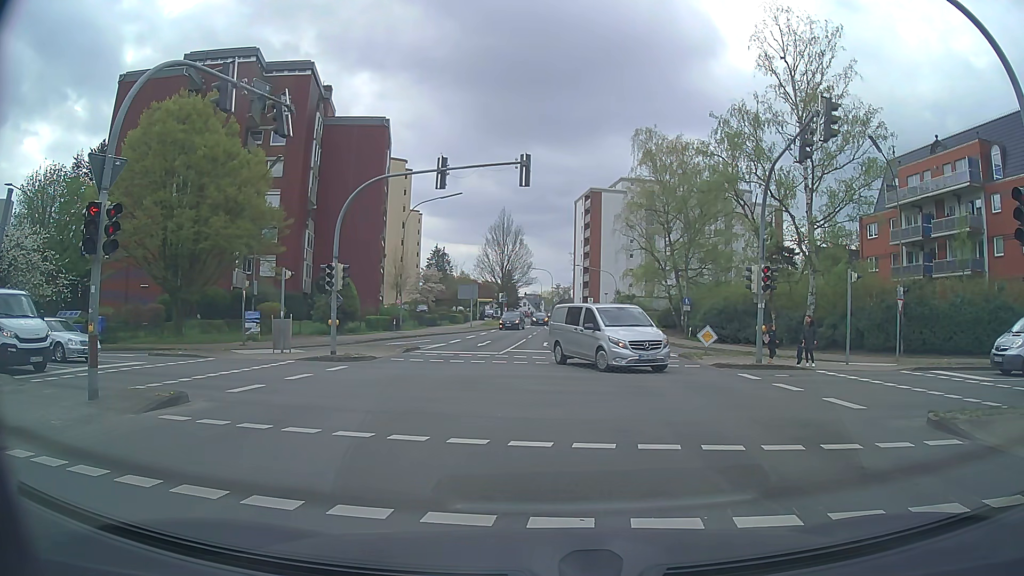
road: tertiary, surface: asphalt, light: Day
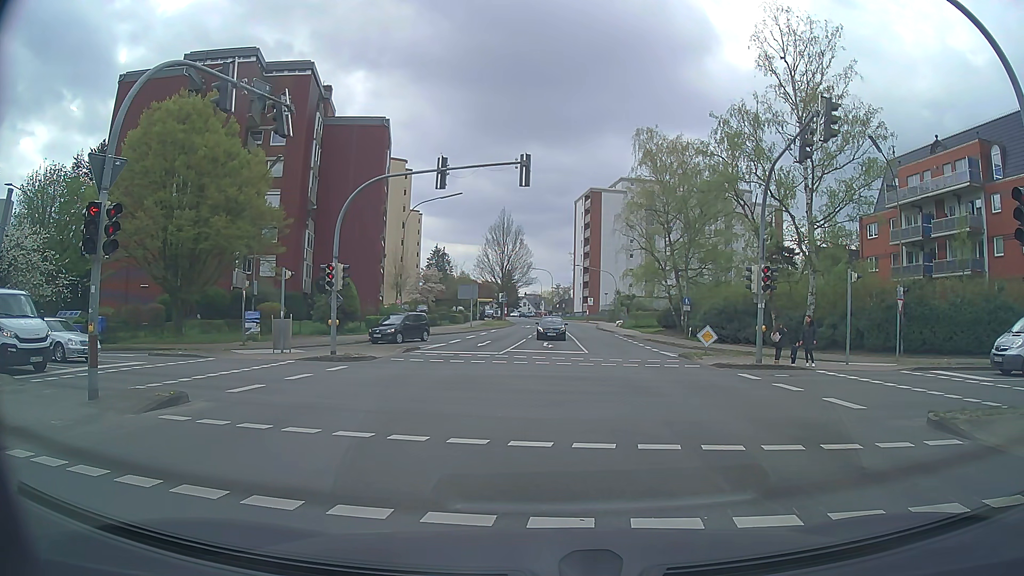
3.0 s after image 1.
(0.0, 0.0) m; 0°
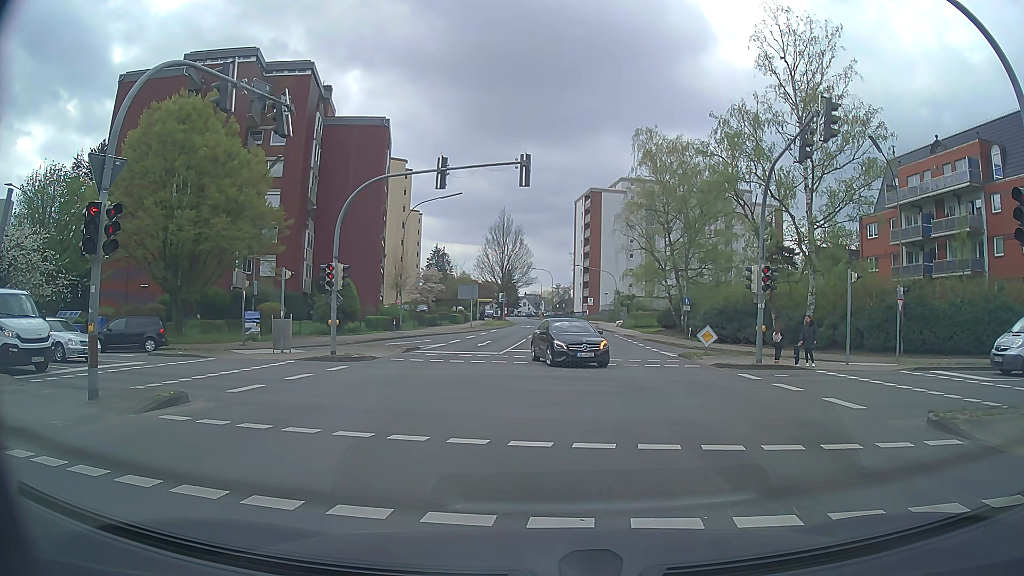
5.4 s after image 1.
(0.0, 0.0) m; 0°
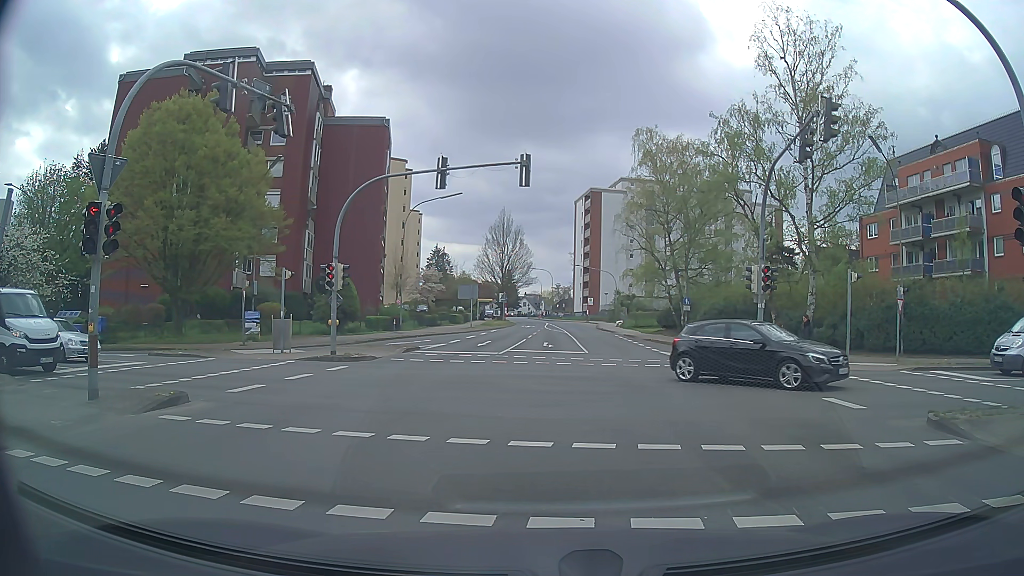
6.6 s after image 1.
(0.0, 0.0) m; 0°
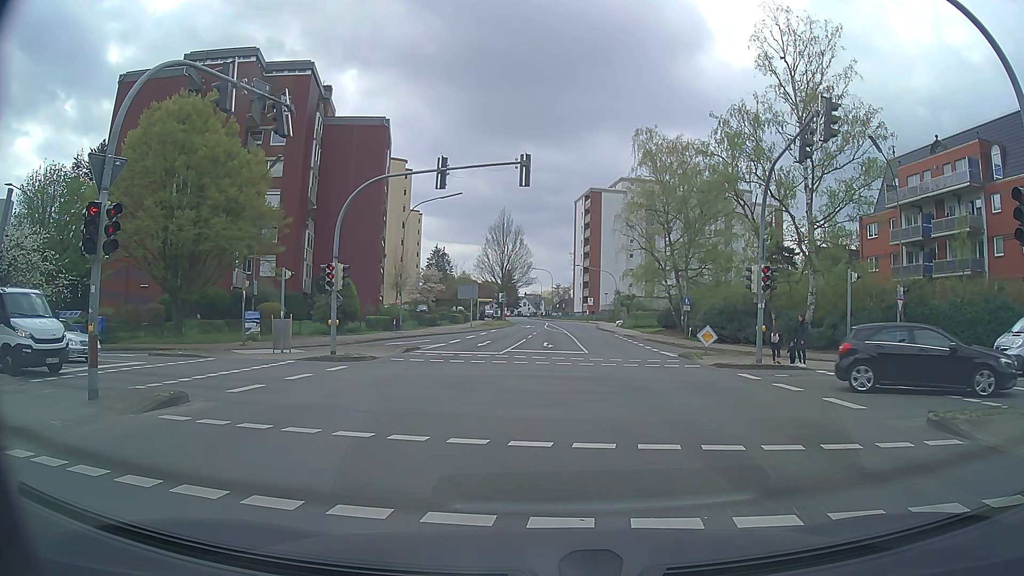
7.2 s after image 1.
(0.0, 0.0) m; 0°
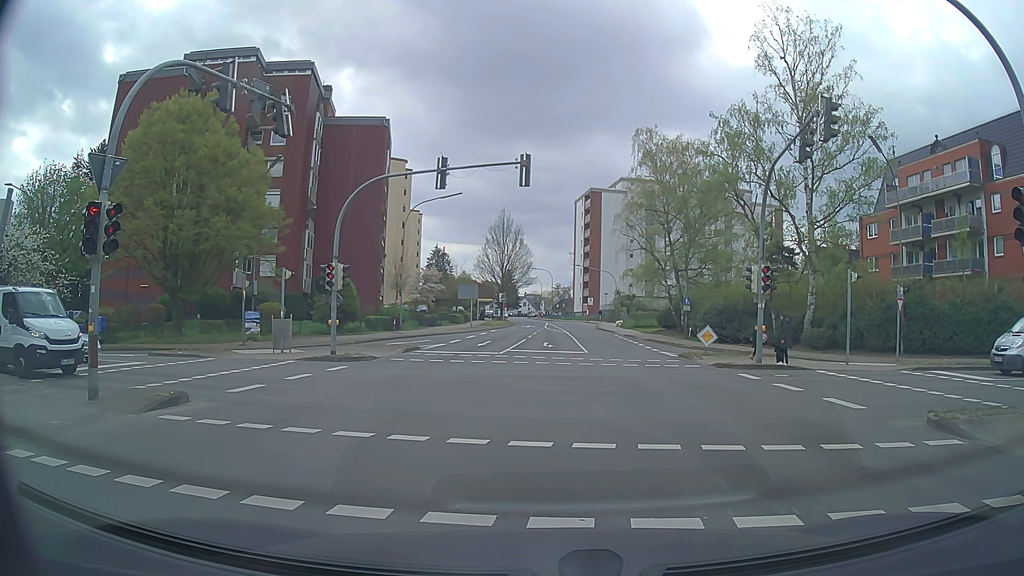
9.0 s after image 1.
(0.0, 0.0) m; 0°
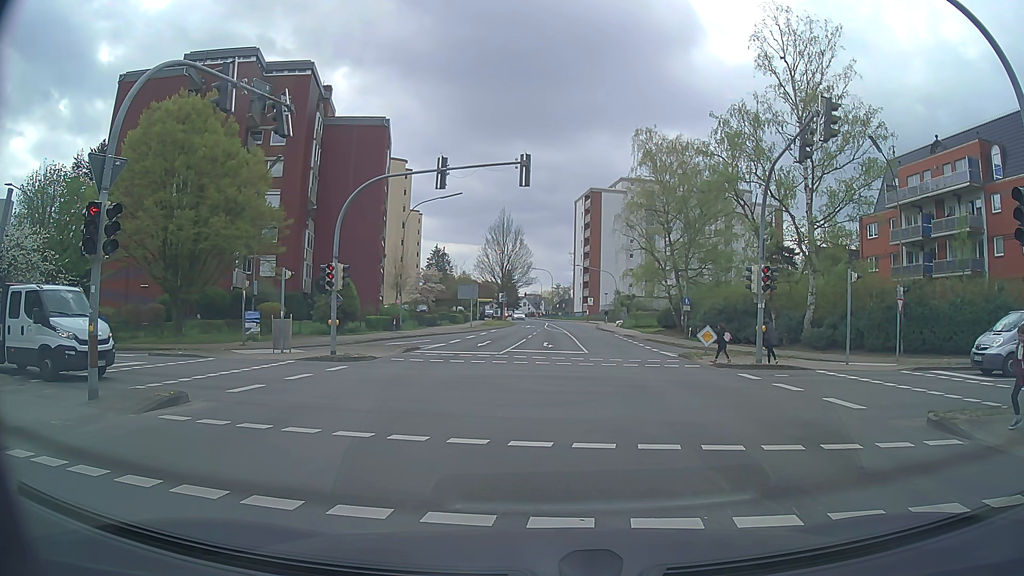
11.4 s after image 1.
(0.0, 0.0) m; 0°
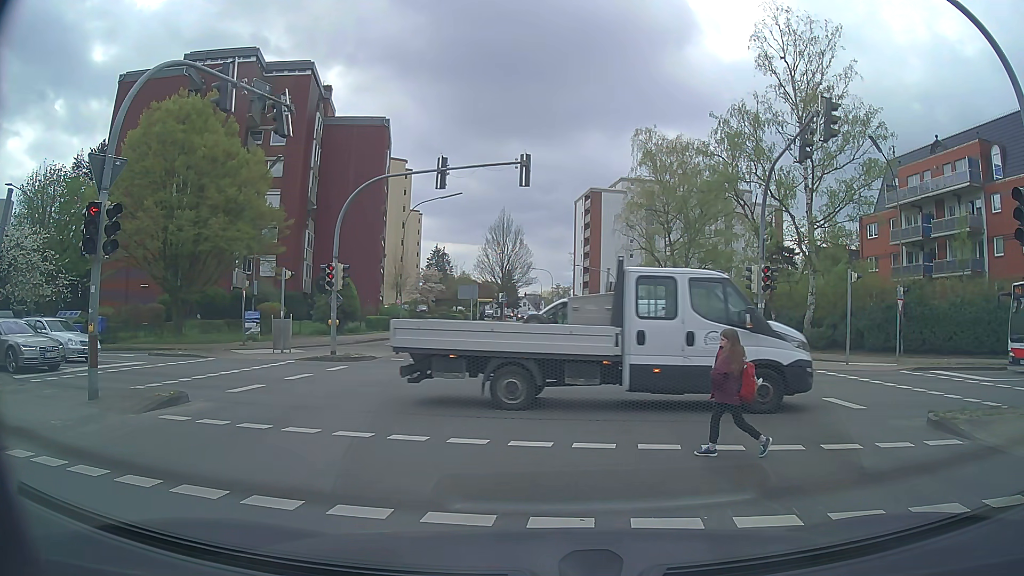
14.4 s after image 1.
(0.0, 0.0) m; 0°
